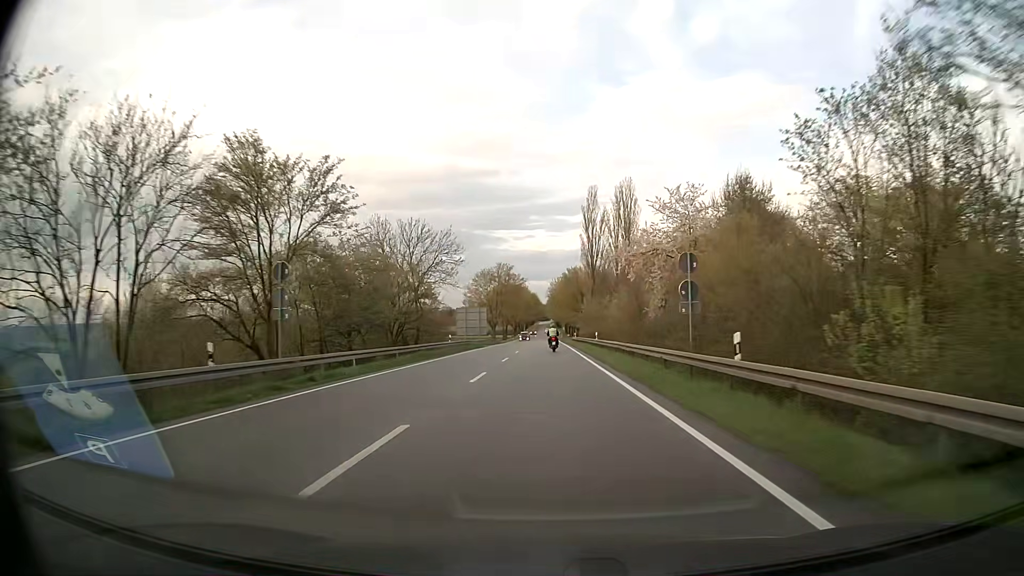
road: secondary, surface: asphalt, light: Day
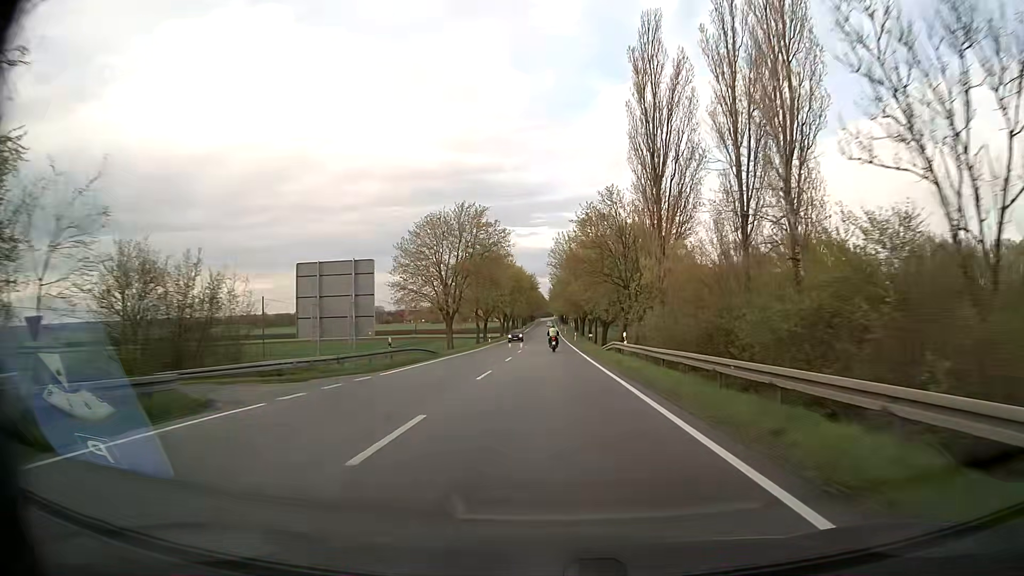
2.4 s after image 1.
(-0.1, +59.3) m; 0°
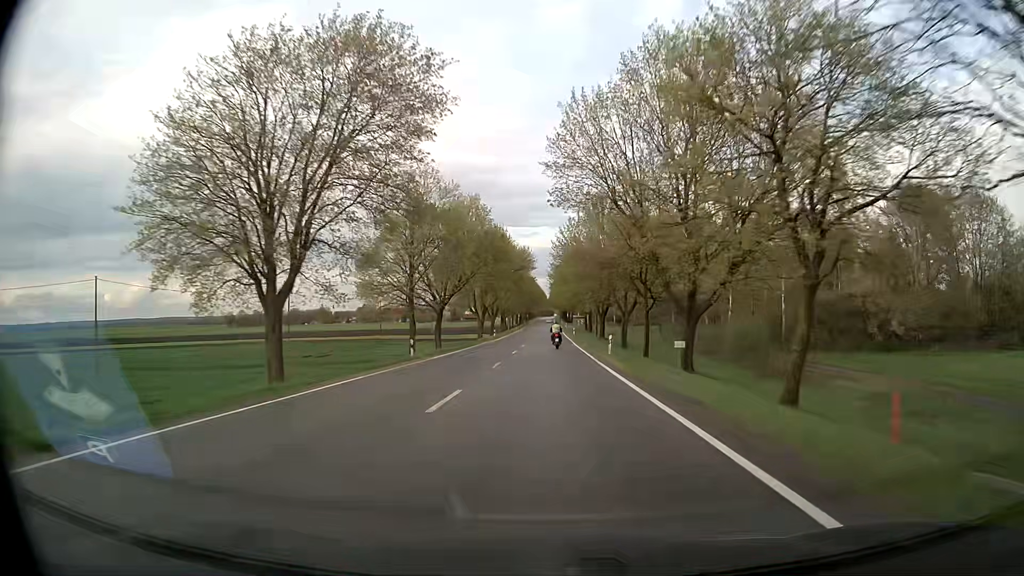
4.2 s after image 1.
(-0.1, +44.3) m; 0°
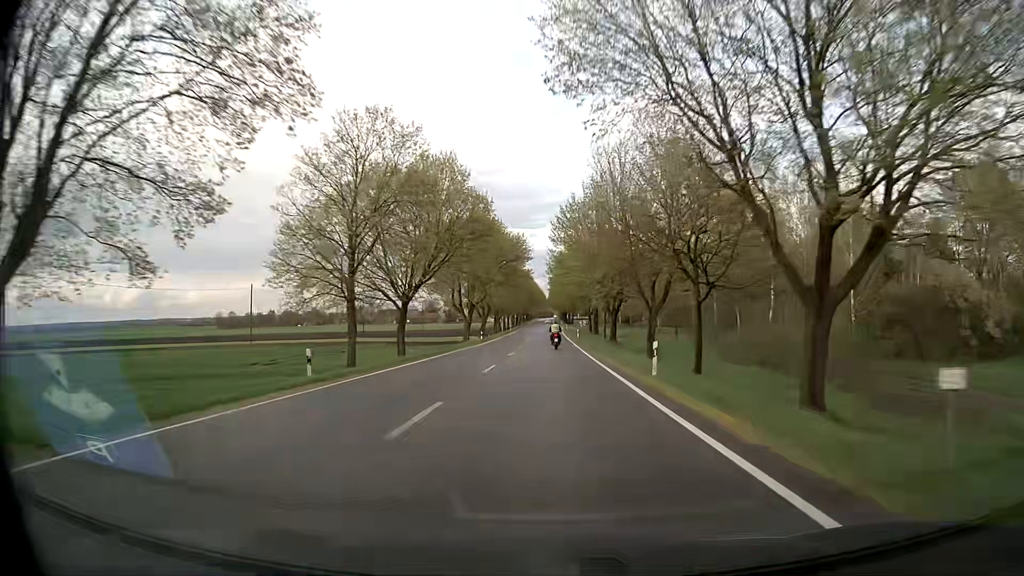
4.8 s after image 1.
(0.0, +14.7) m; 0°
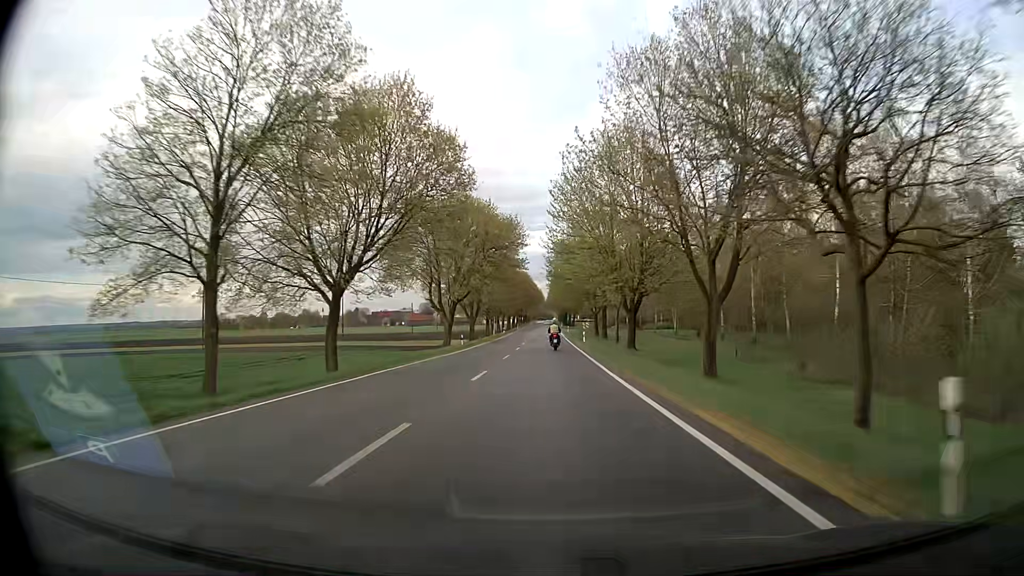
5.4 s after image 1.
(0.0, +14.7) m; 0°
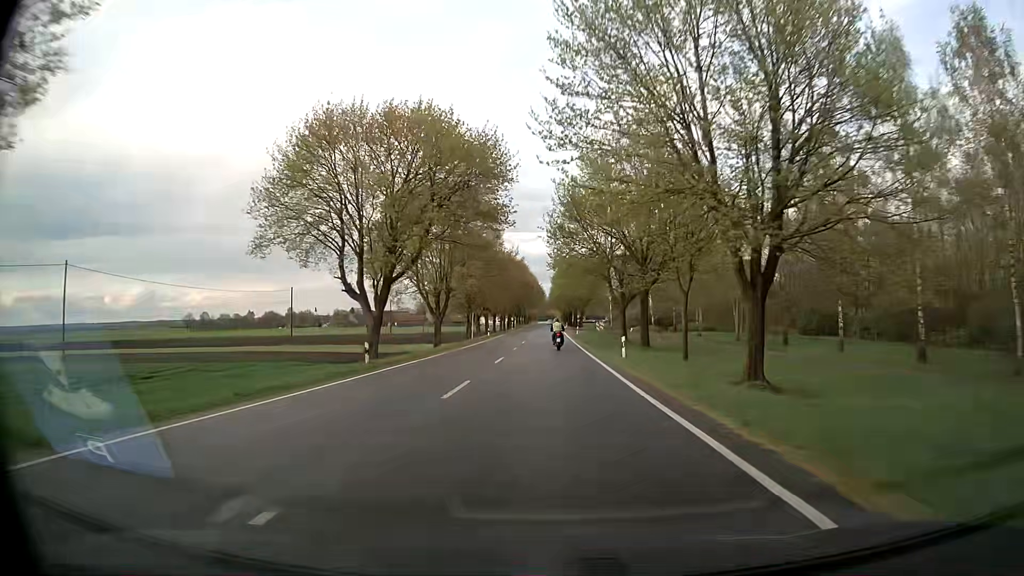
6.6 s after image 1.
(-0.1, +29.0) m; 0°
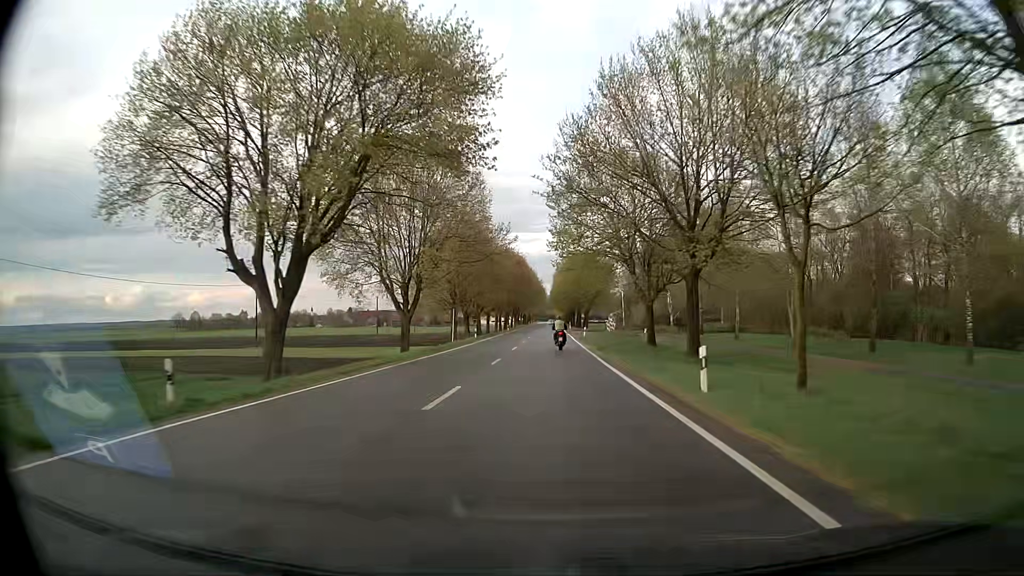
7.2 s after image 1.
(-0.1, +14.2) m; 0°
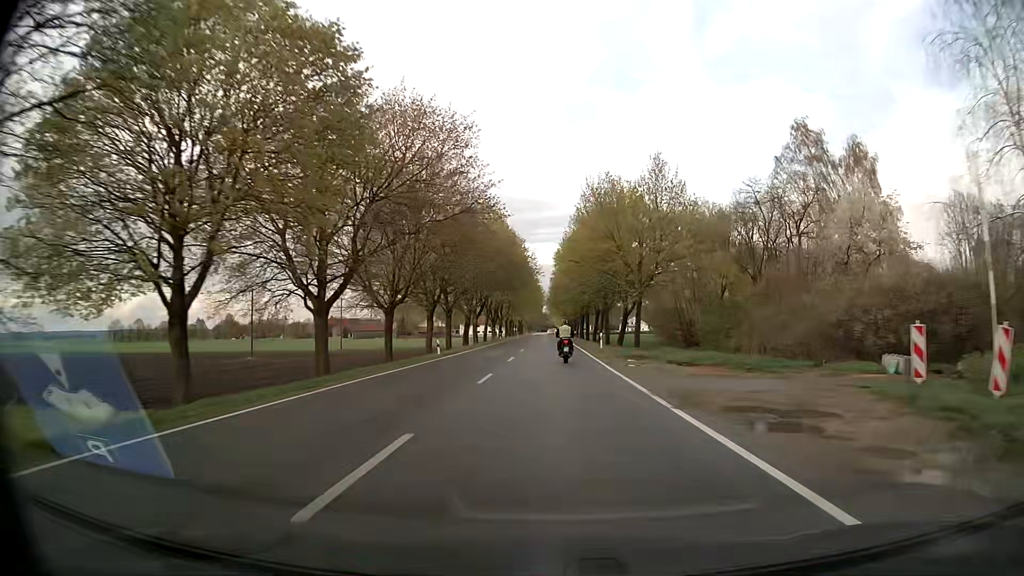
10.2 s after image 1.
(+0.1, +66.6) m; 0°
(0, +10) (0, +20) (0, +30) (0, +40) (0, +50) (0, +60) (0, +70) (+1, +80) (+1, +90) (+1, +100) m
